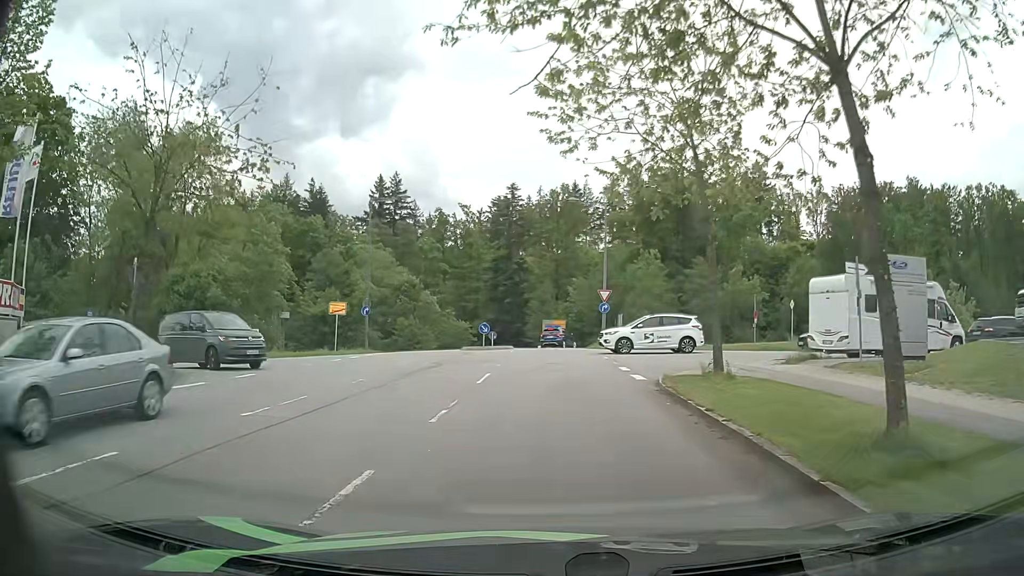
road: residential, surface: asphalt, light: Day
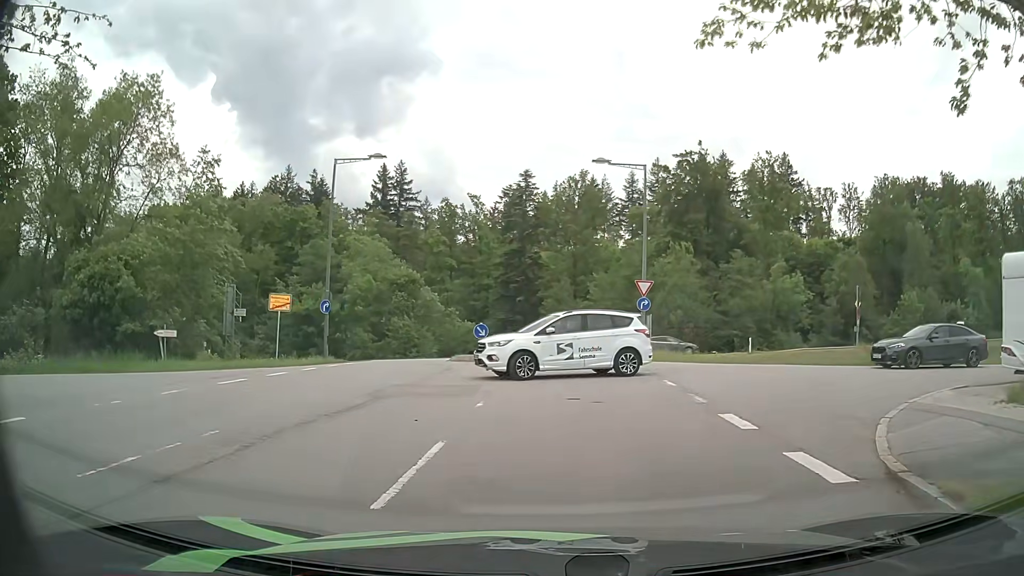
(0.0, +10.2) m; 0°
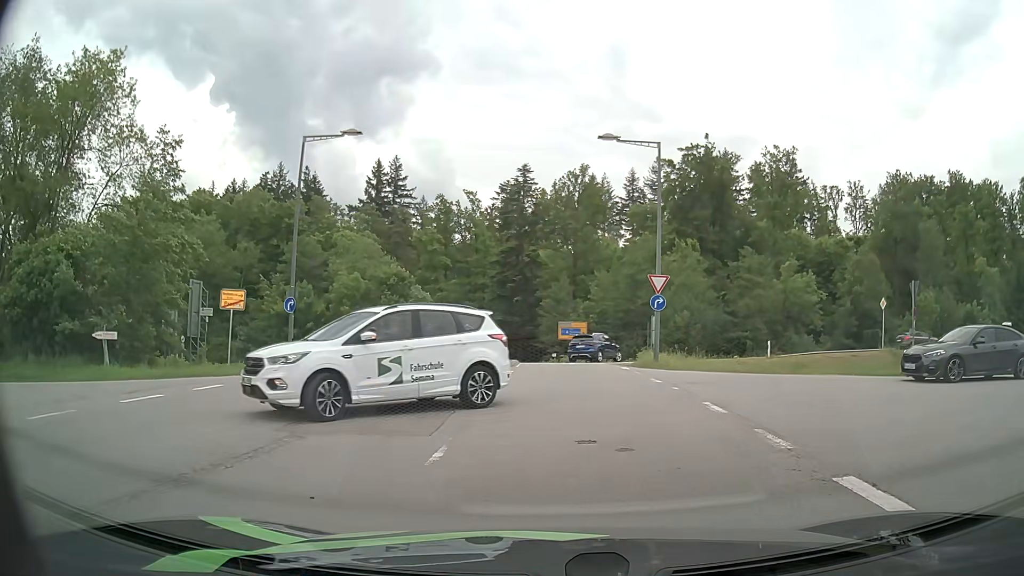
(-0.1, +4.2) m; 0°
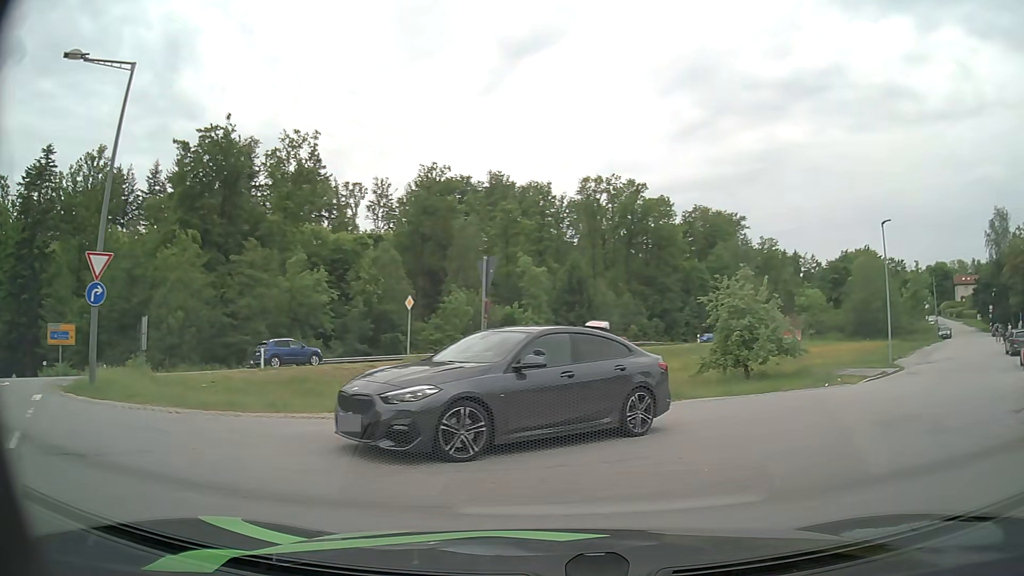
(+2.3, +8.4) m; +41°
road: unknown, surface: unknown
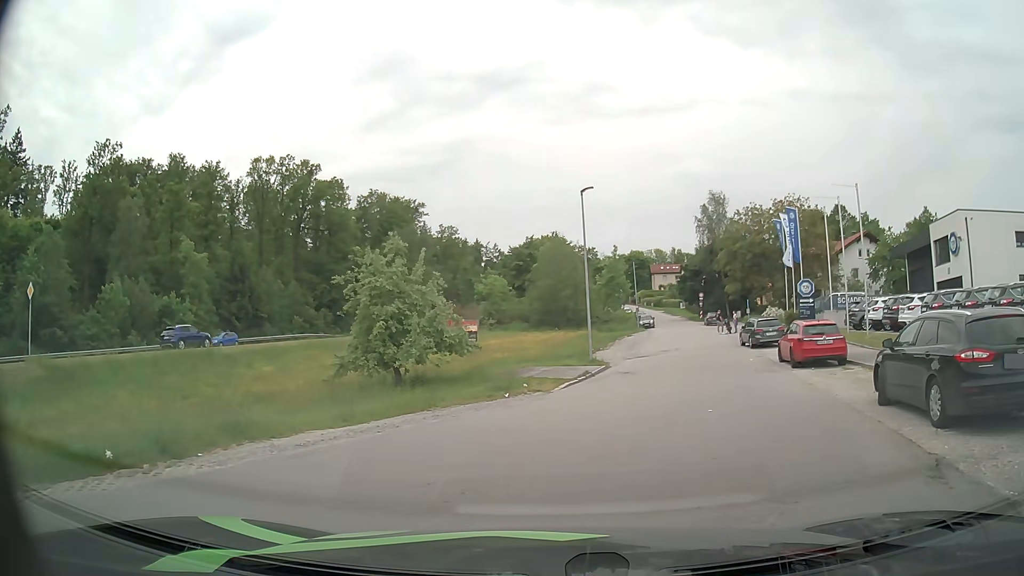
(+2.1, +6.6) m; +29°
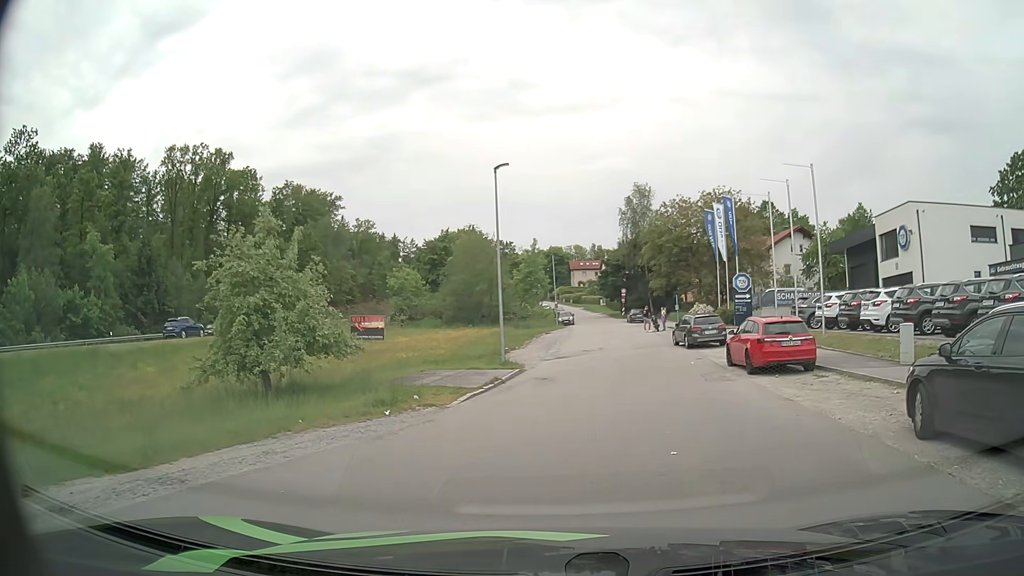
(+0.2, +4.0) m; +5°
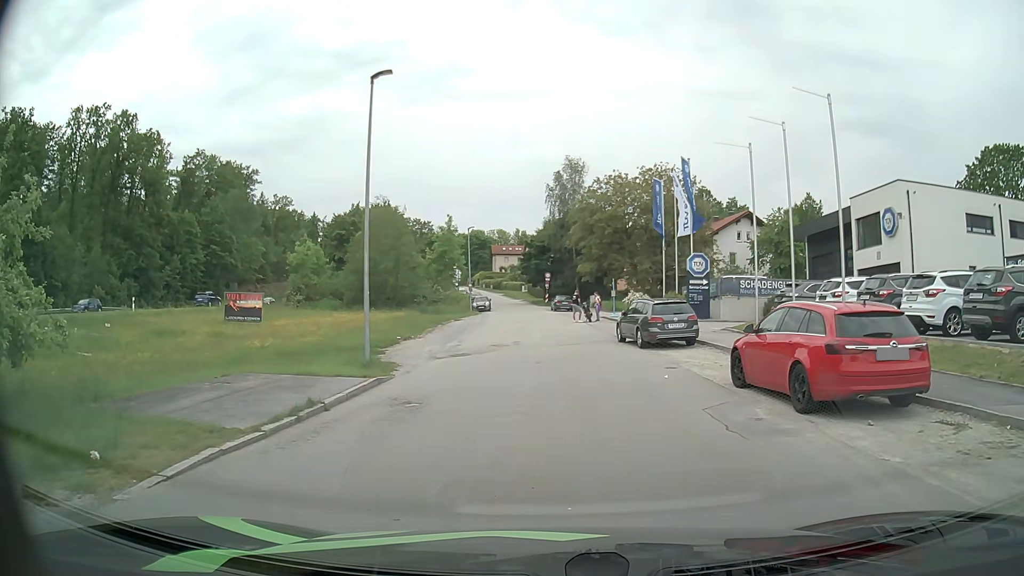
(+0.7, +8.9) m; +7°
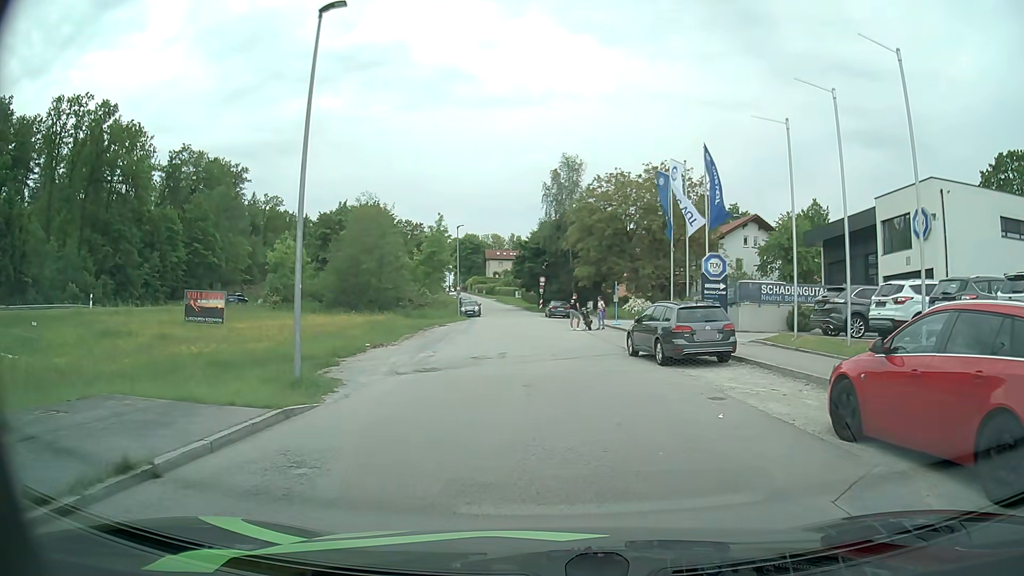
(0.0, +4.6) m; +1°
